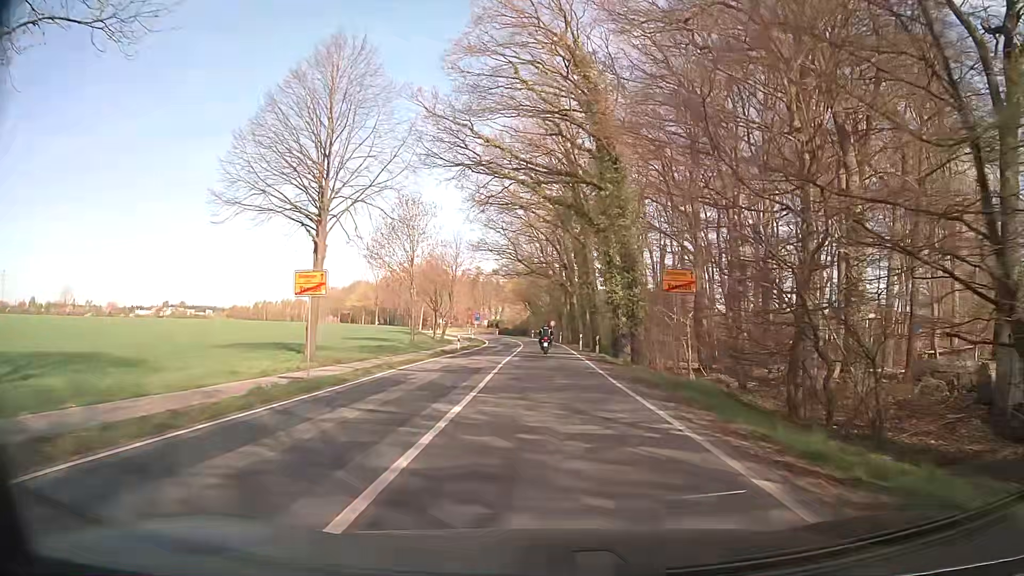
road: secondary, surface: asphalt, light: Day
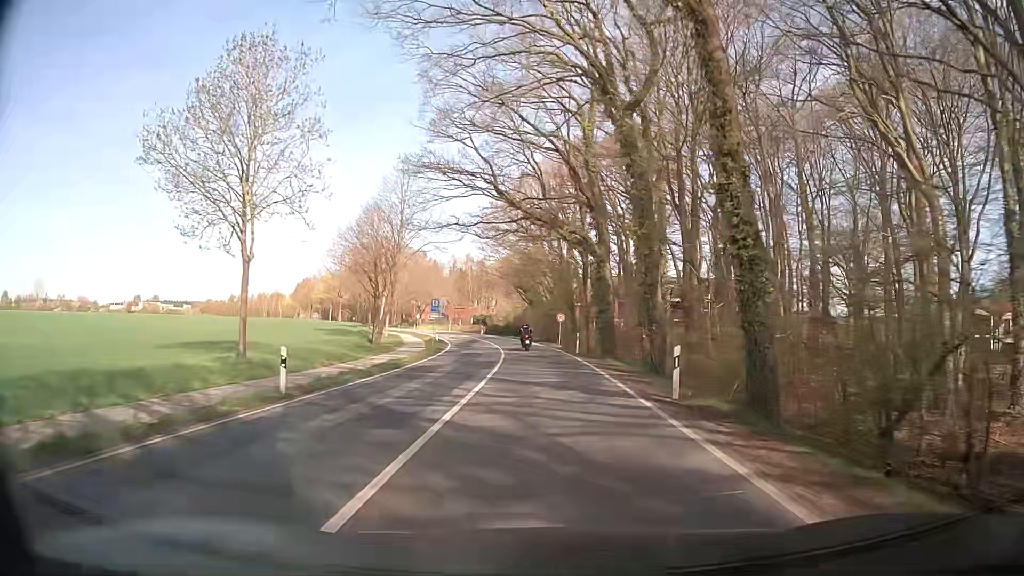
(+0.1, +32.3) m; 0°
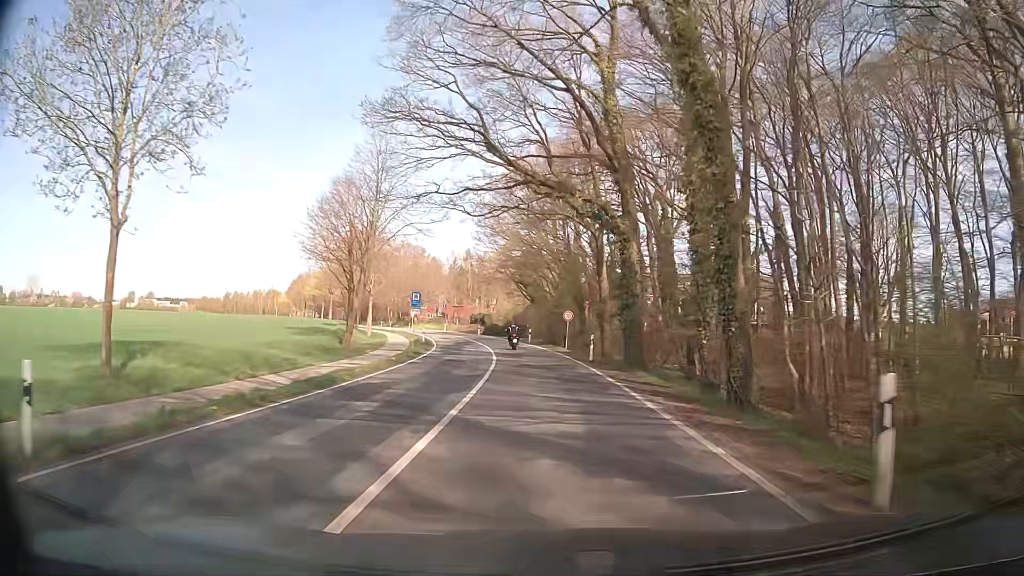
(0.0, +8.6) m; +1°
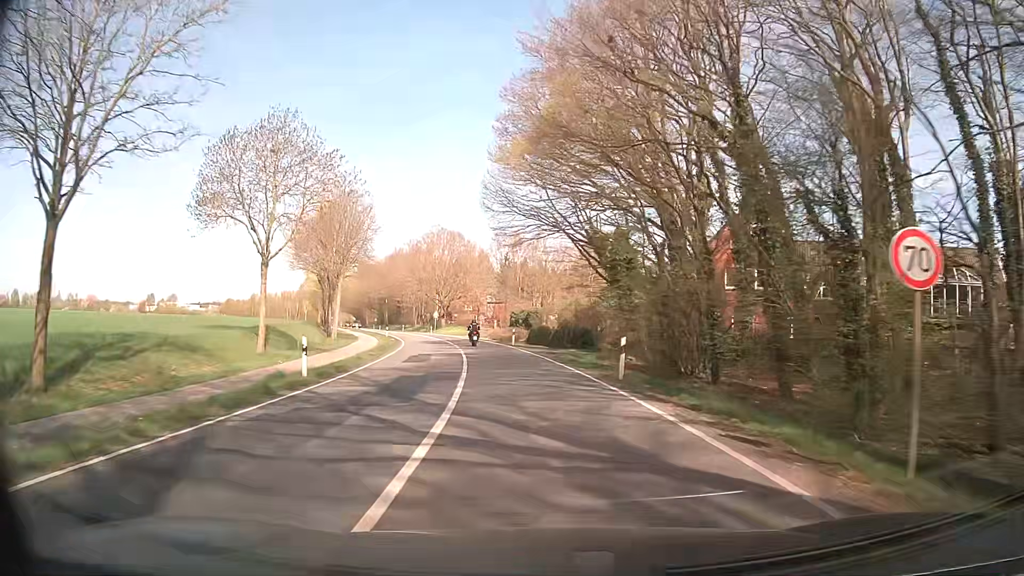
(-1.4, +35.6) m; -6°
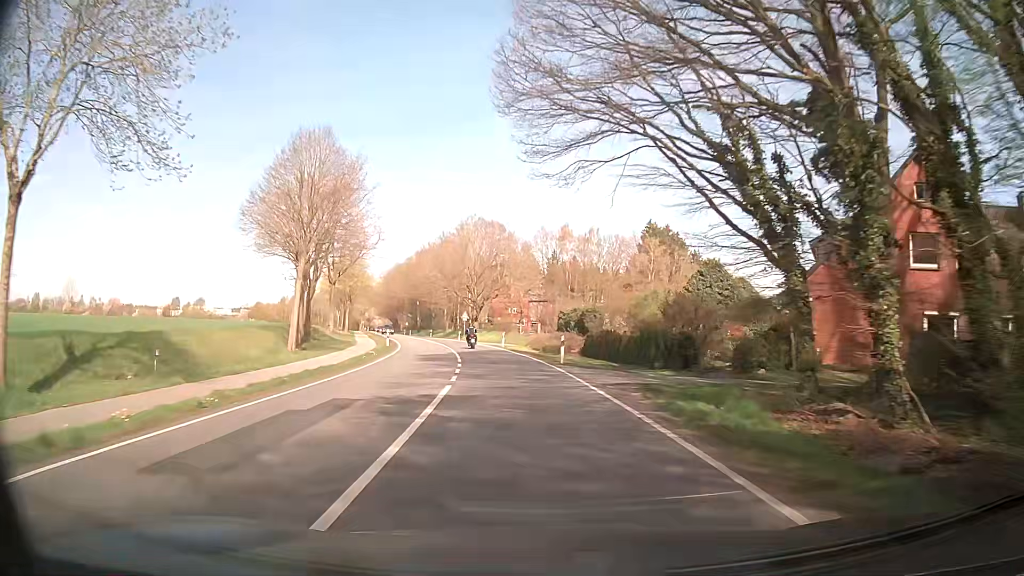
(-0.5, +19.0) m; -4°
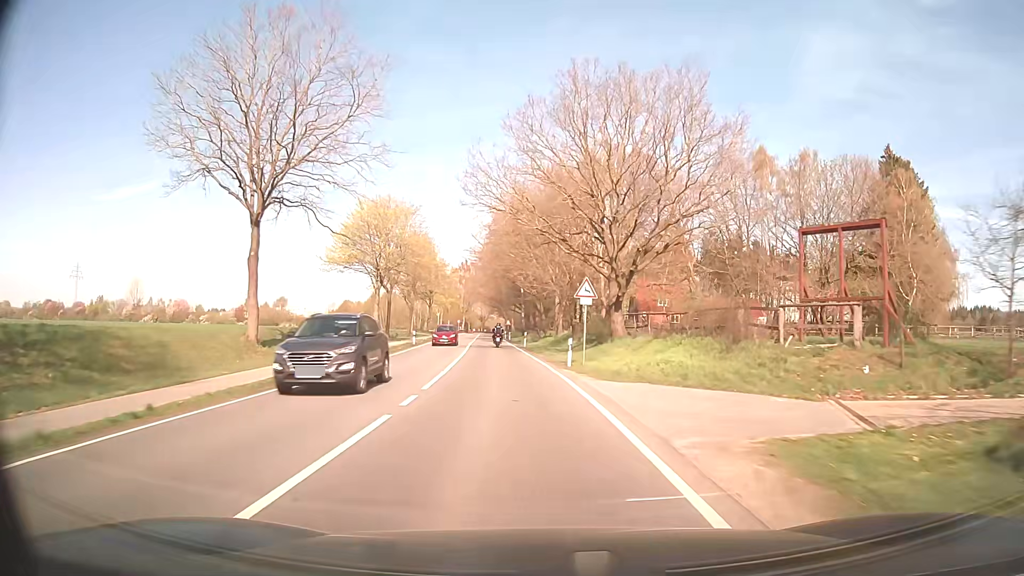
(-5.2, +50.6) m; -12°
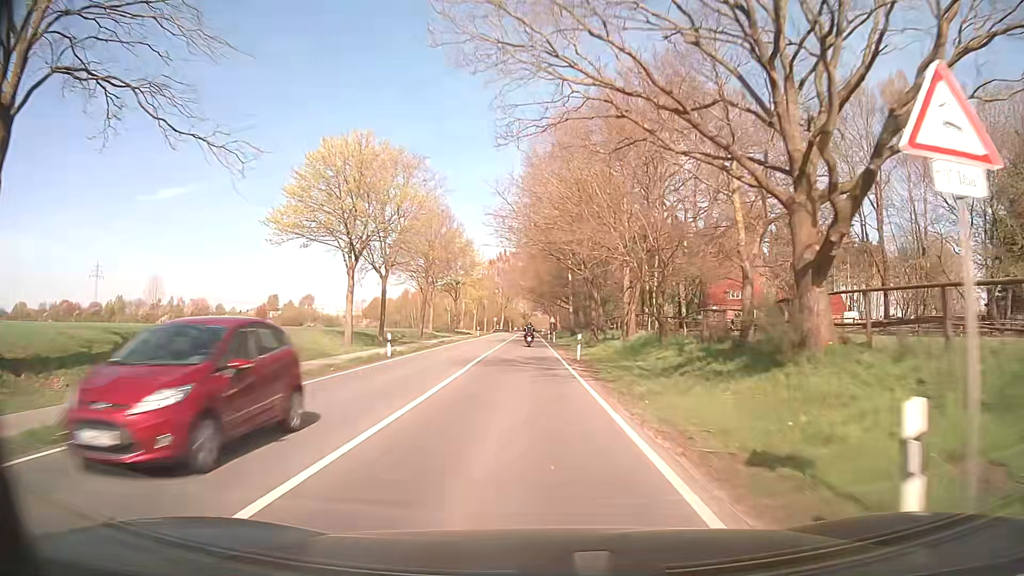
(-0.7, +21.1) m; -3°
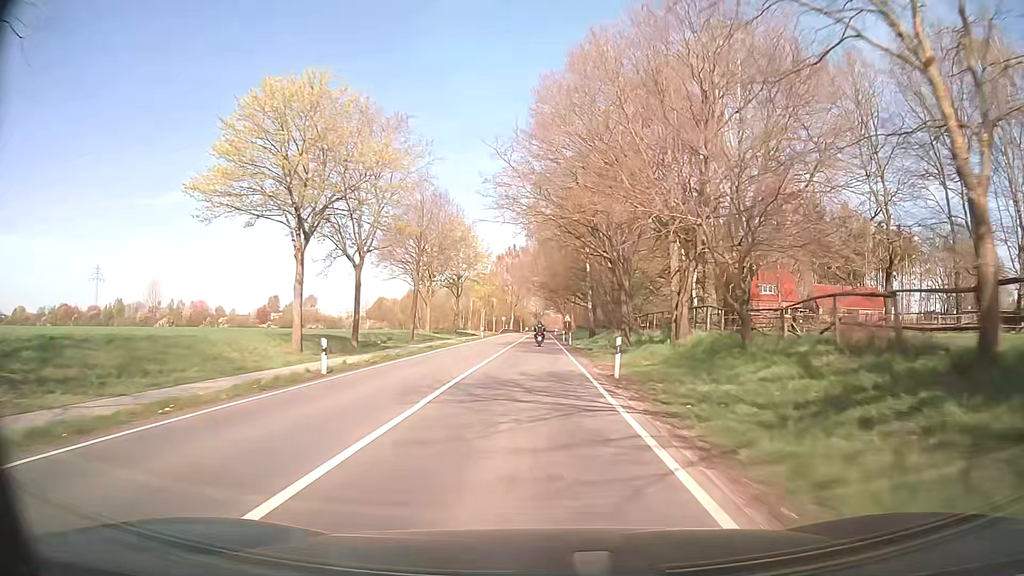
(-0.1, +10.6) m; -1°
(0, +10) (0, +20) (0, +30) (0, +40) (0, +50) (0, +60) (0, +70) (0, +80) (0, +90) (0, +100) m
